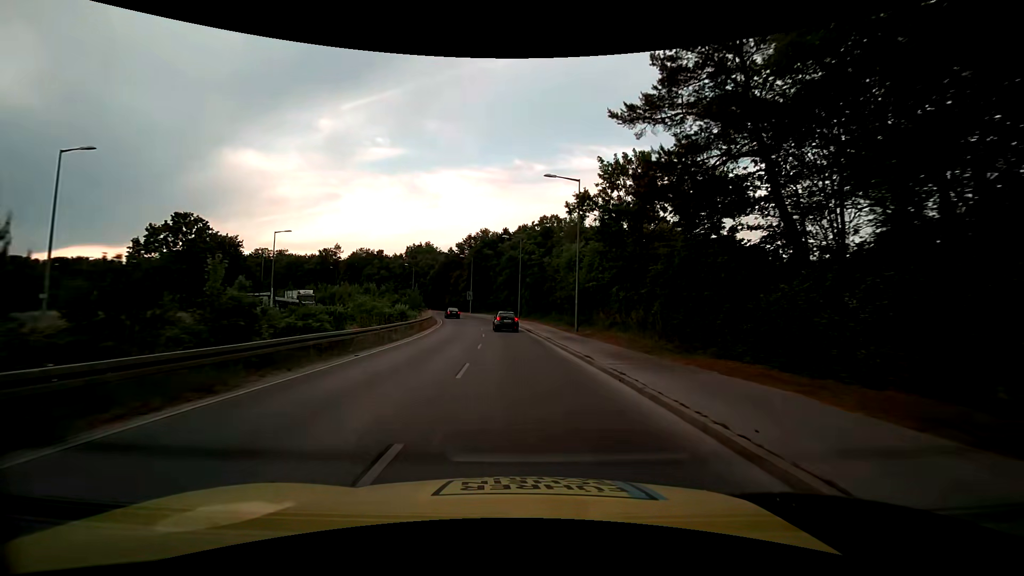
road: secondary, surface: asphalt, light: Day
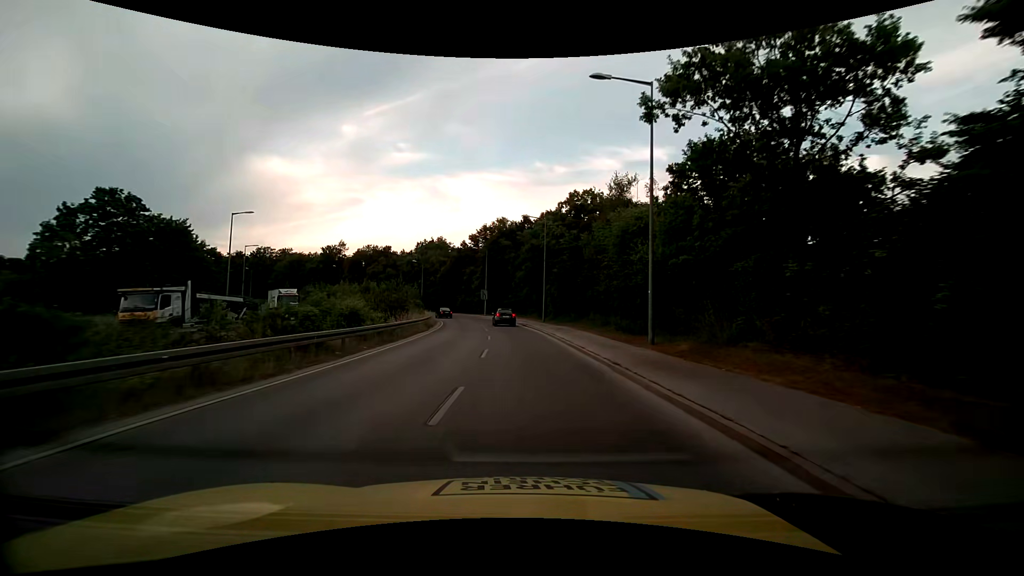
(-0.3, +14.3) m; -3°
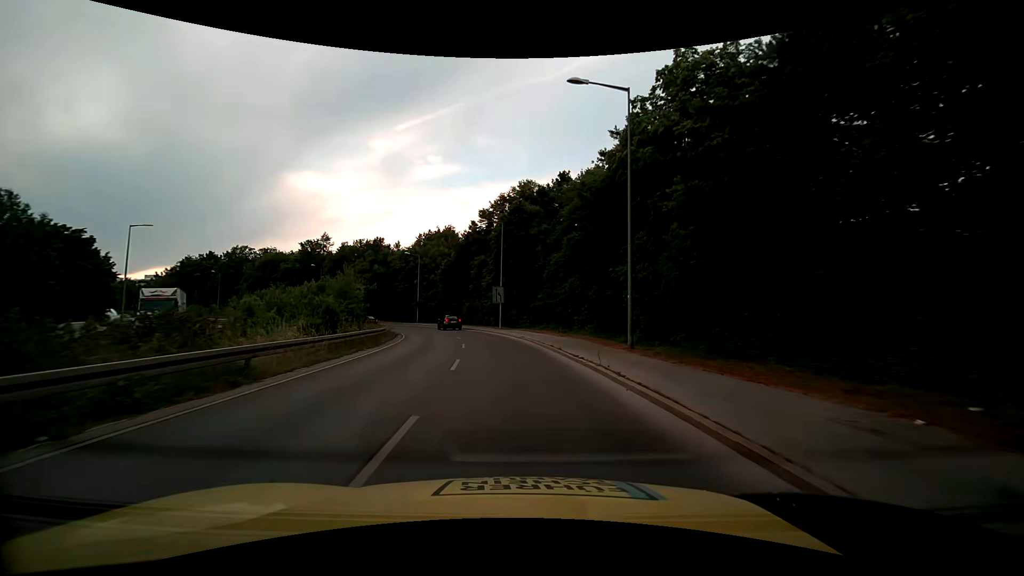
(-0.4, +29.9) m; -2°
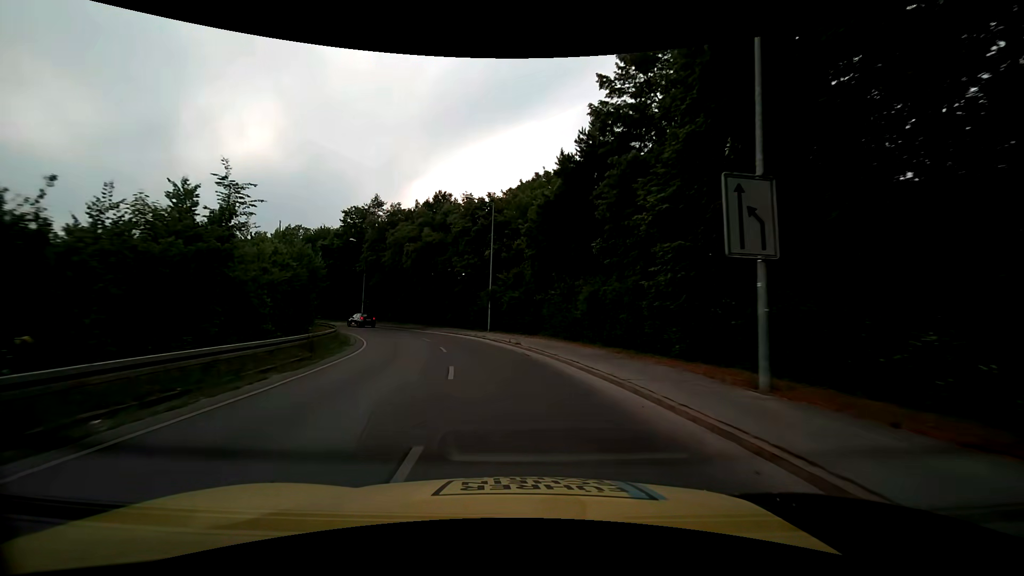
(-4.0, +37.8) m; -13°
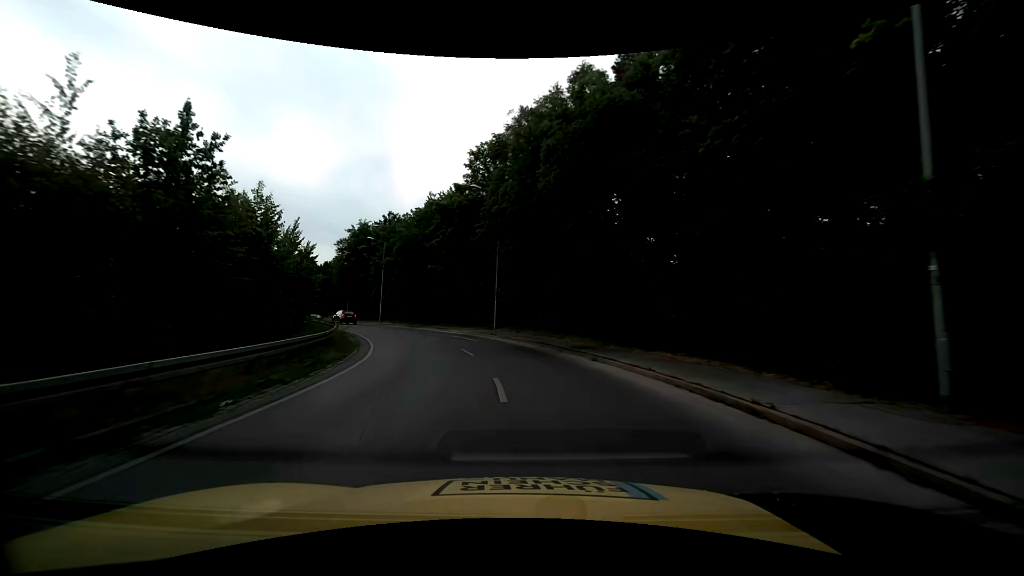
(-4.6, +30.1) m; -20°
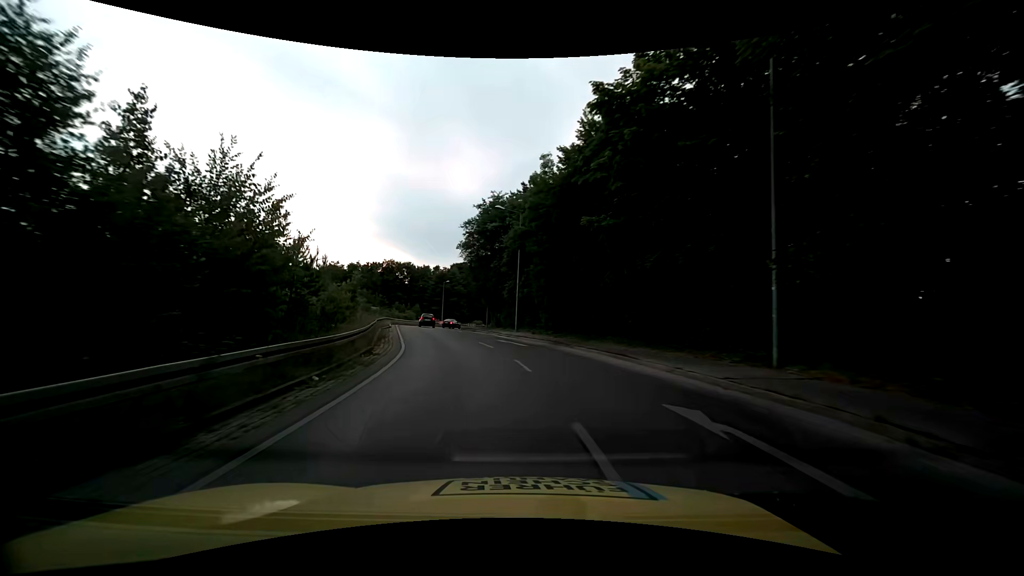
(-3.5, +22.3) m; -18°
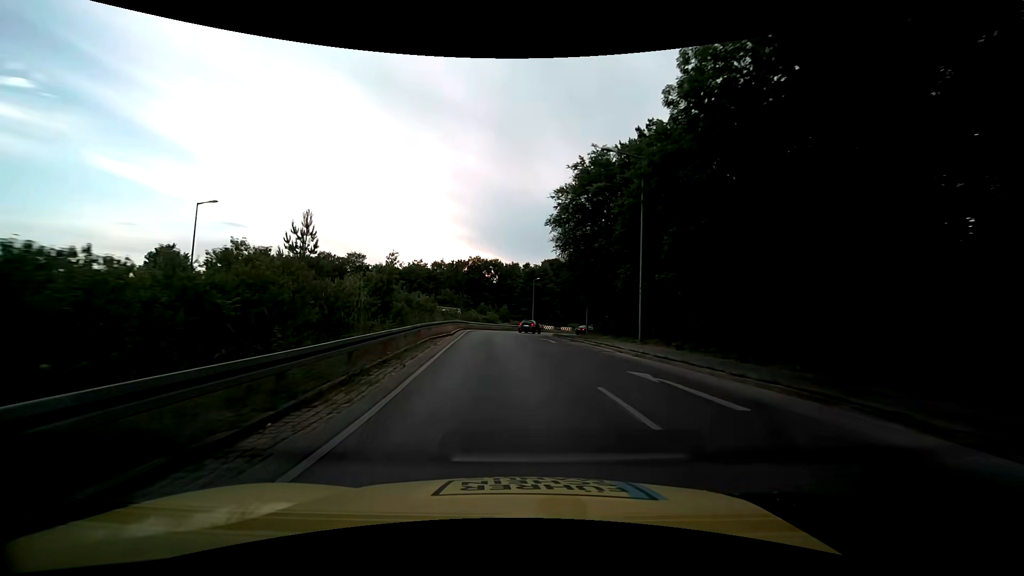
(-1.6, +14.6) m; -12°
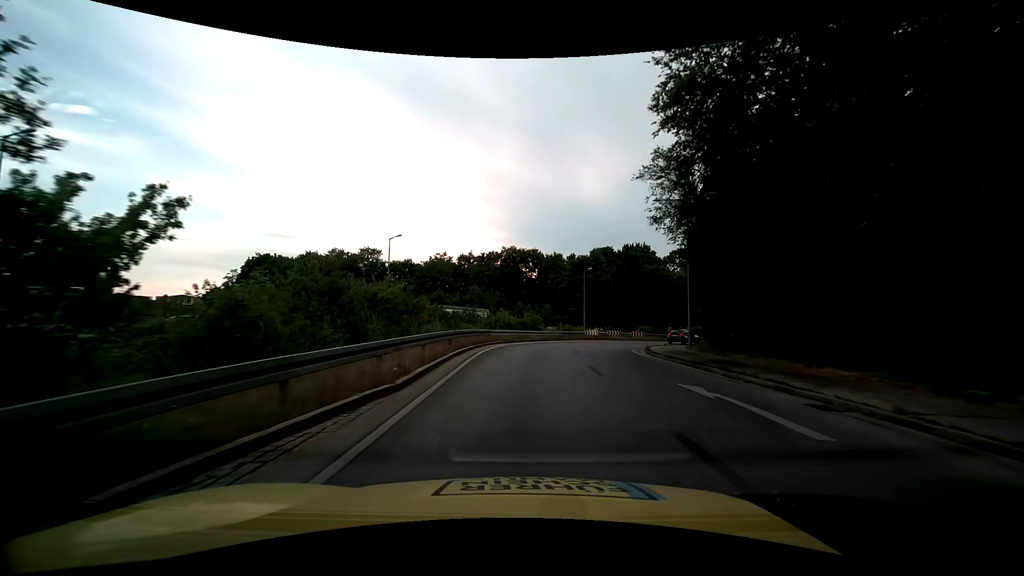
(-1.4, +21.2) m; -5°
(0, +10) (+1, +20) (+3, +30) (+6, +39) (+11, +48) (+18, +55) (+26, +61) (+36, +64) (+45, +67) (+55, +69) m
